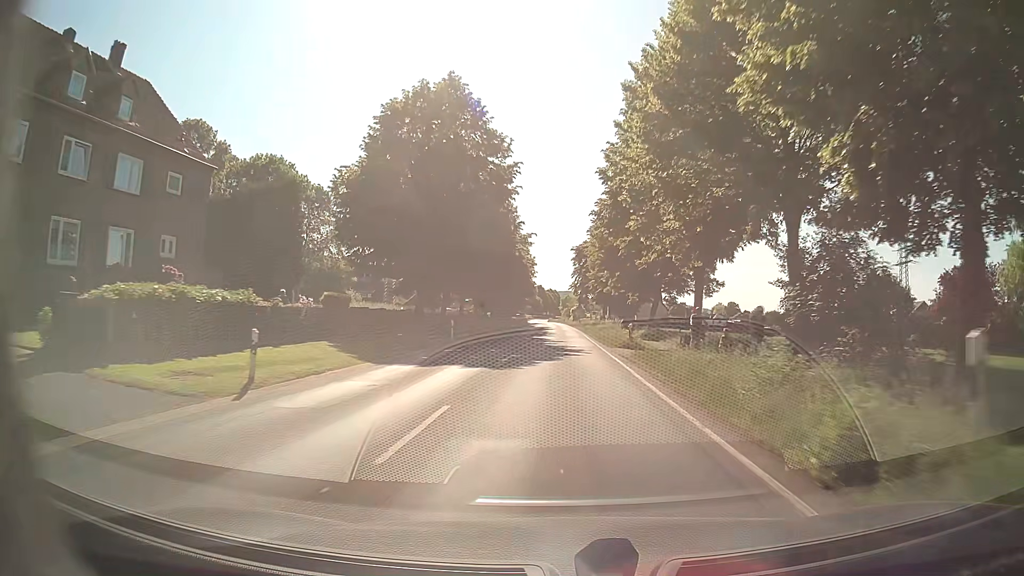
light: Day
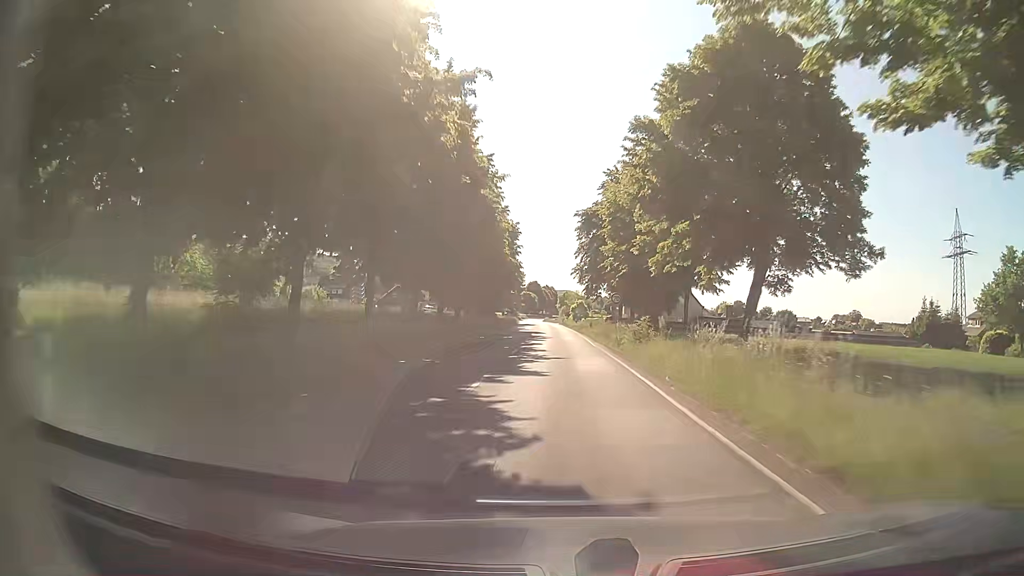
(0.0, +30.5) m; 0°
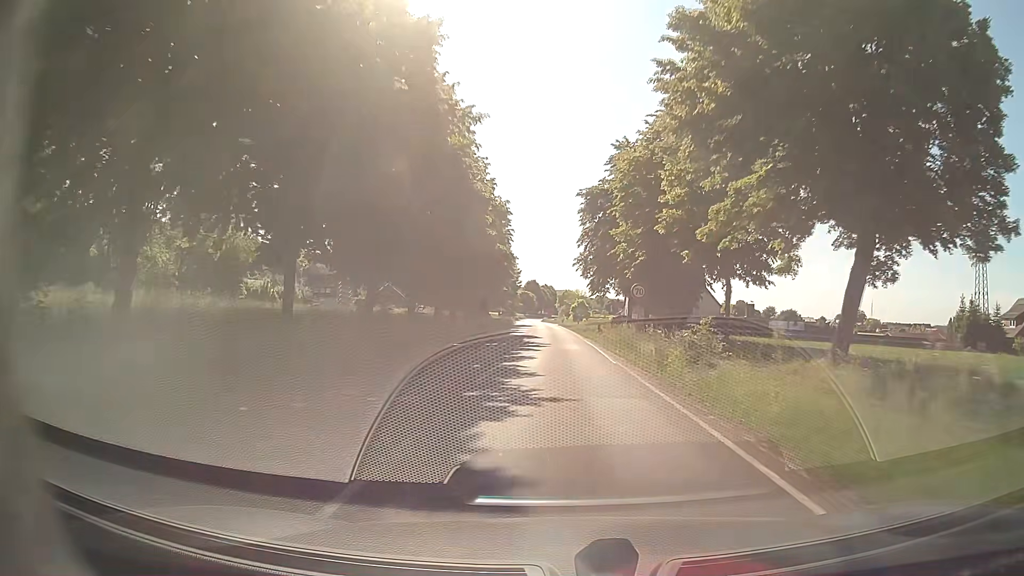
(0.0, +10.3) m; 0°
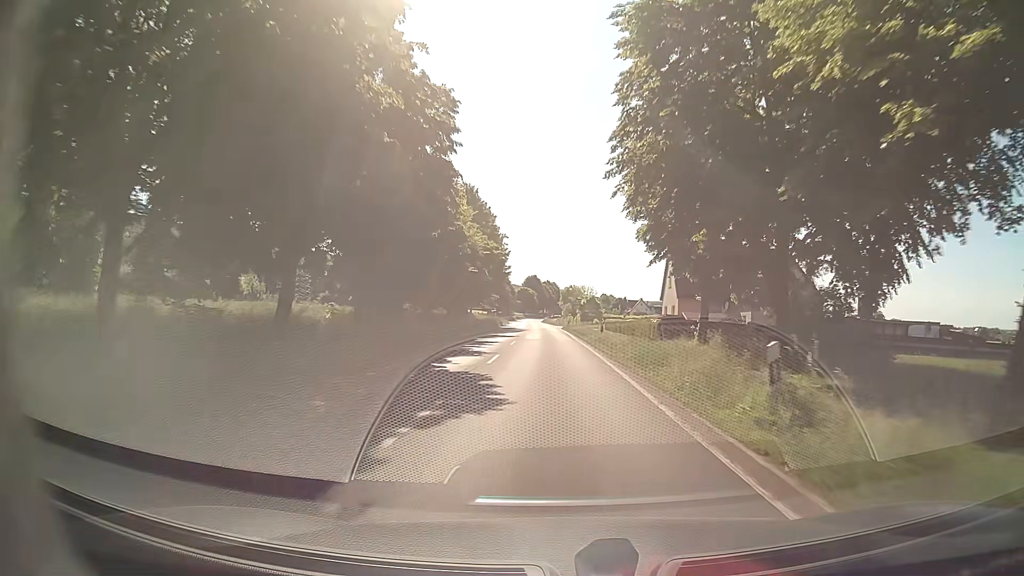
(0.0, +30.8) m; 0°
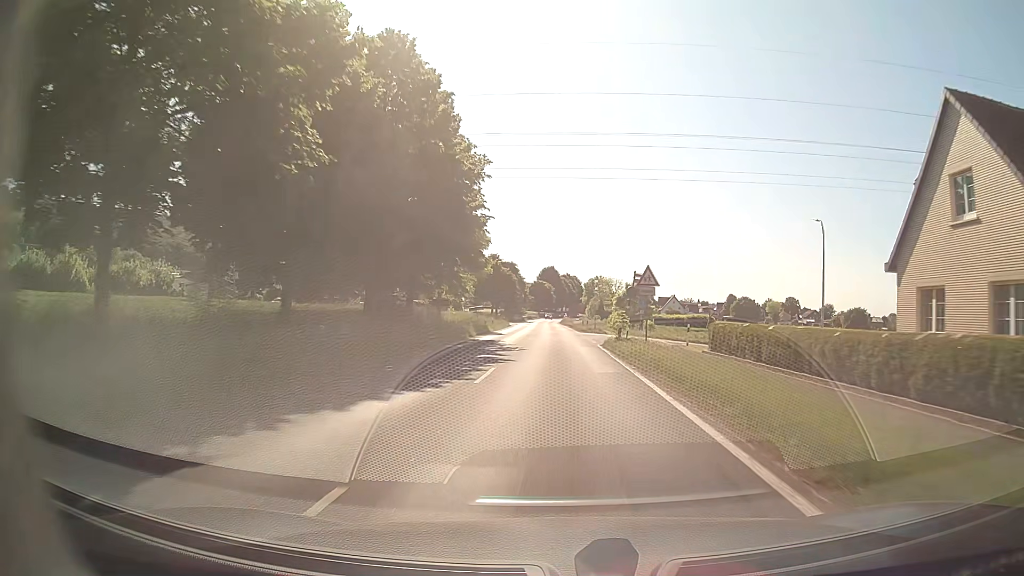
(-0.6, +41.9) m; -2°
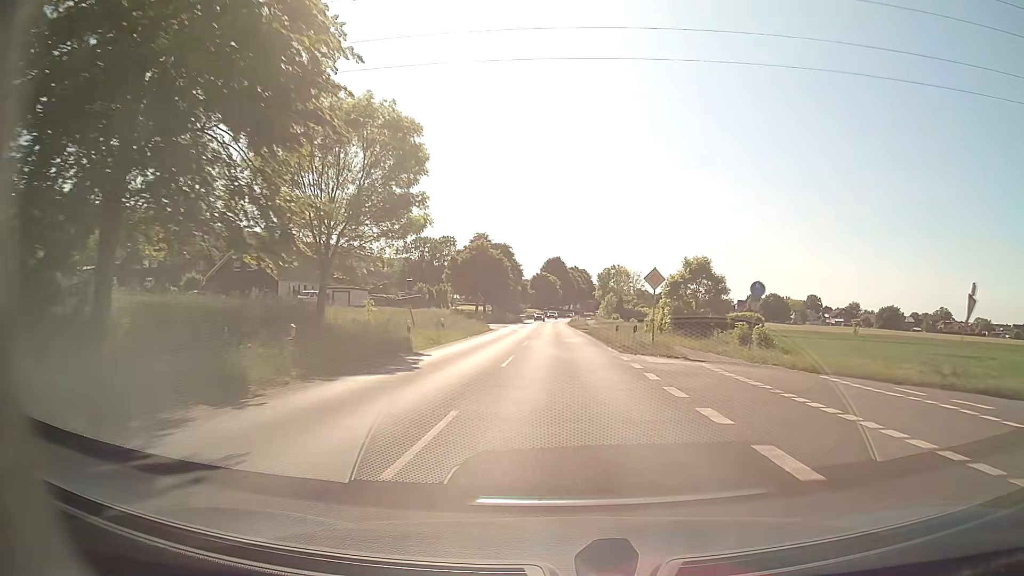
(-0.2, +31.9) m; 0°
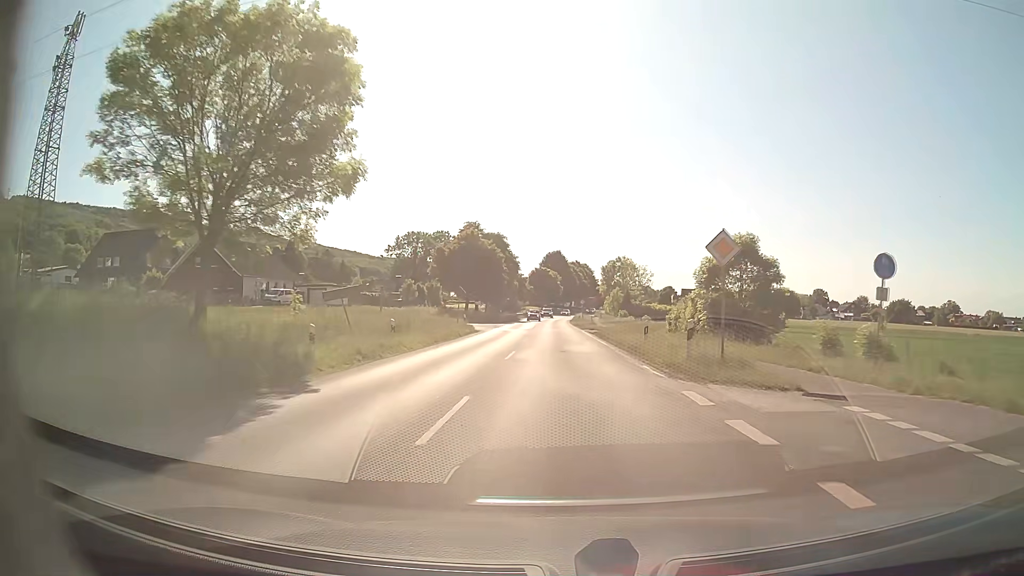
(0.0, +10.7) m; 0°
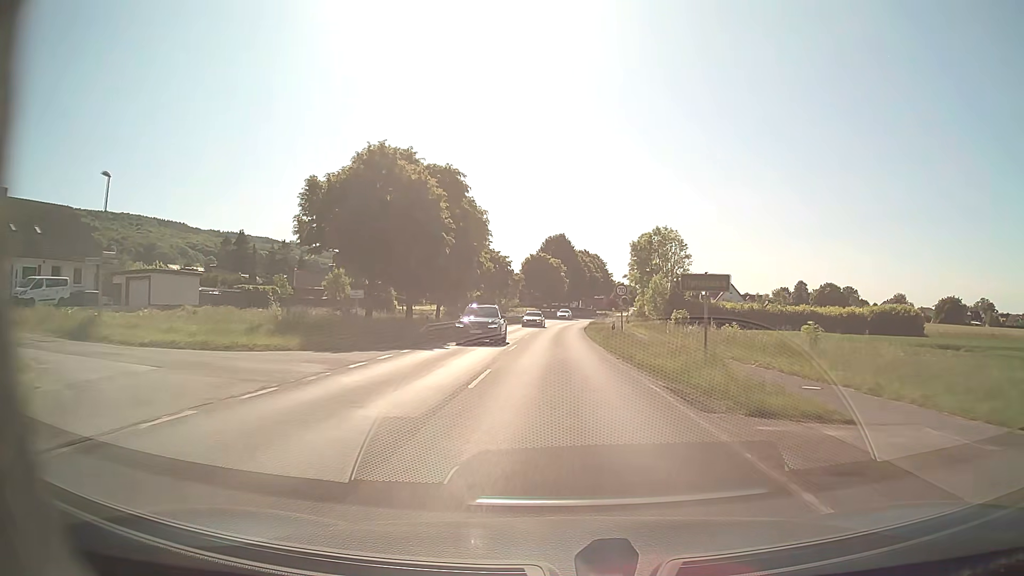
(0.0, +42.9) m; 0°
(0, +10) (0, +20) (0, +30) (0, +40) (0, +50) (+1, +60) (+1, +70) (+2, +80) (+3, +90) (+4, +100) m
